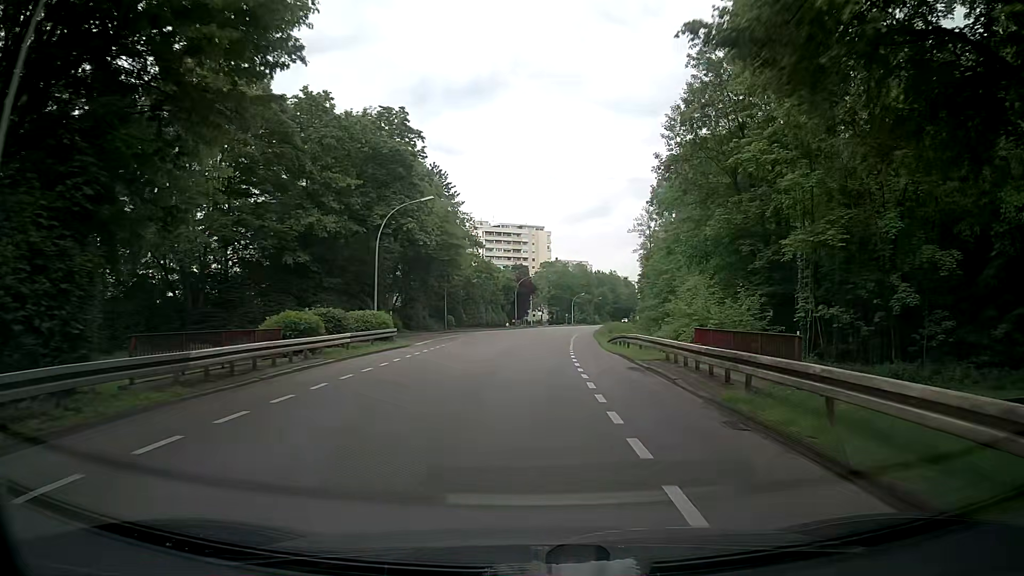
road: tertiary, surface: asphalt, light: Day
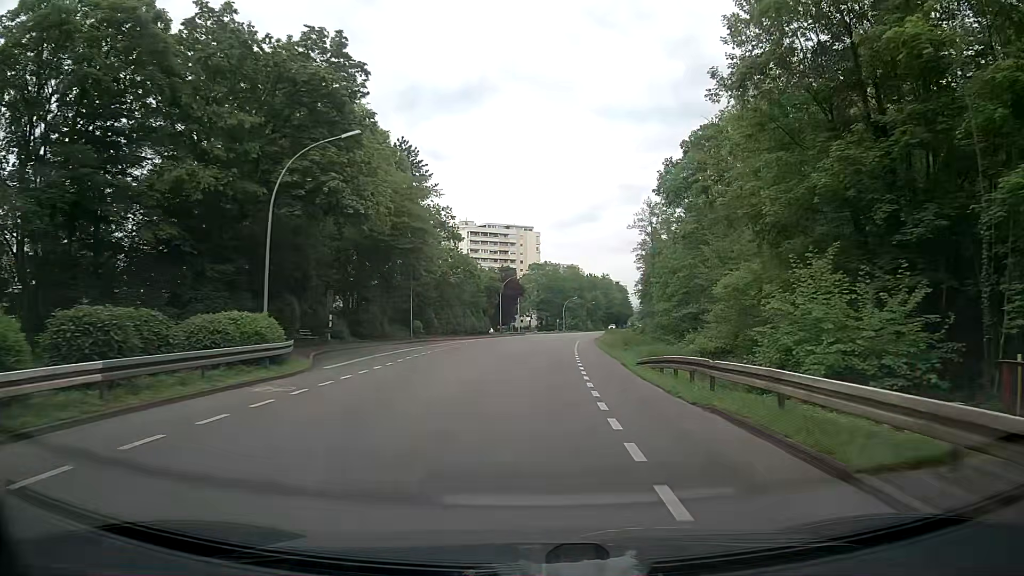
(0.0, +14.1) m; +1°
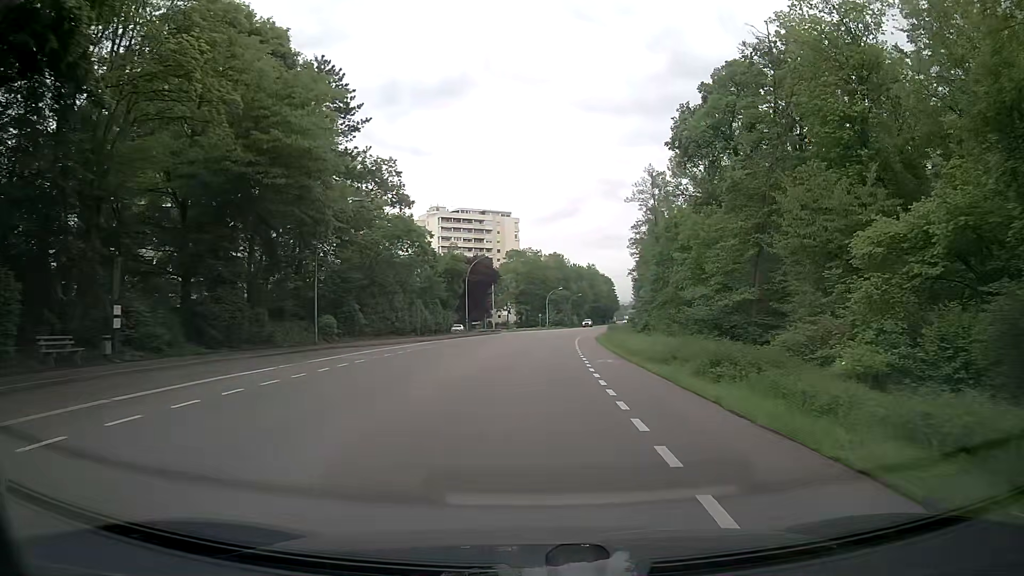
(+0.3, +21.3) m; +2°
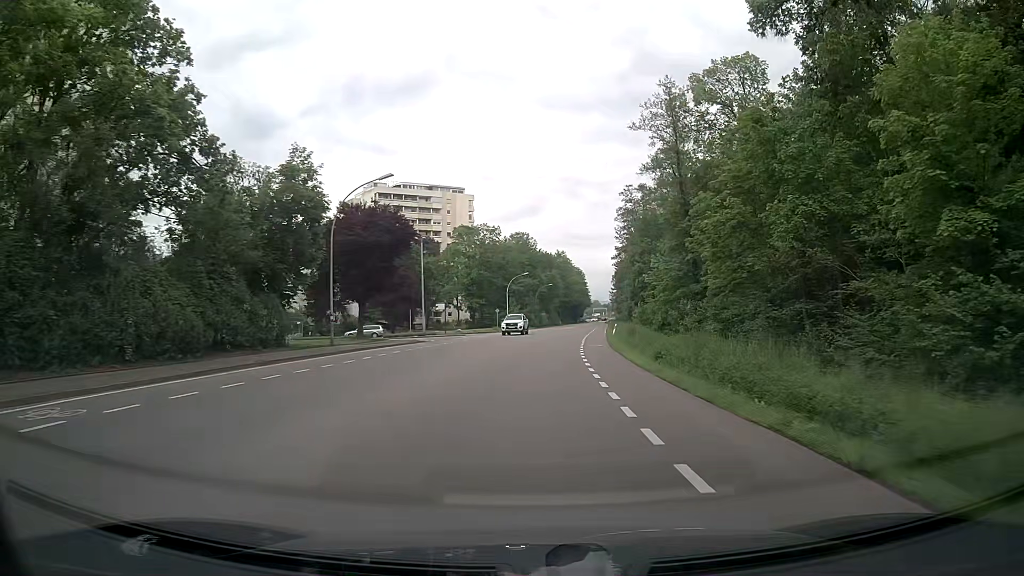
(+0.5, +36.1) m; +2°
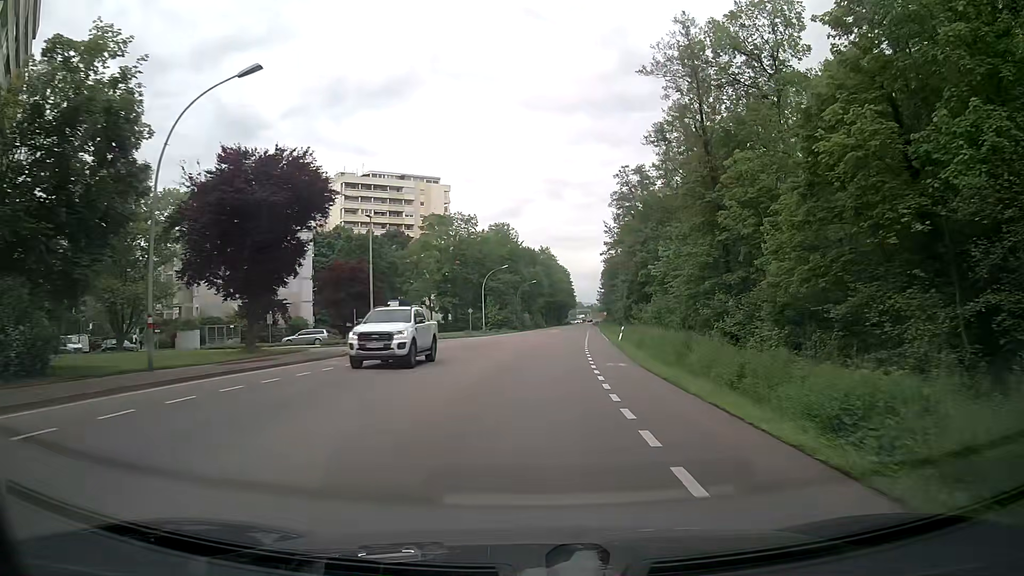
(+0.3, +14.6) m; +2°
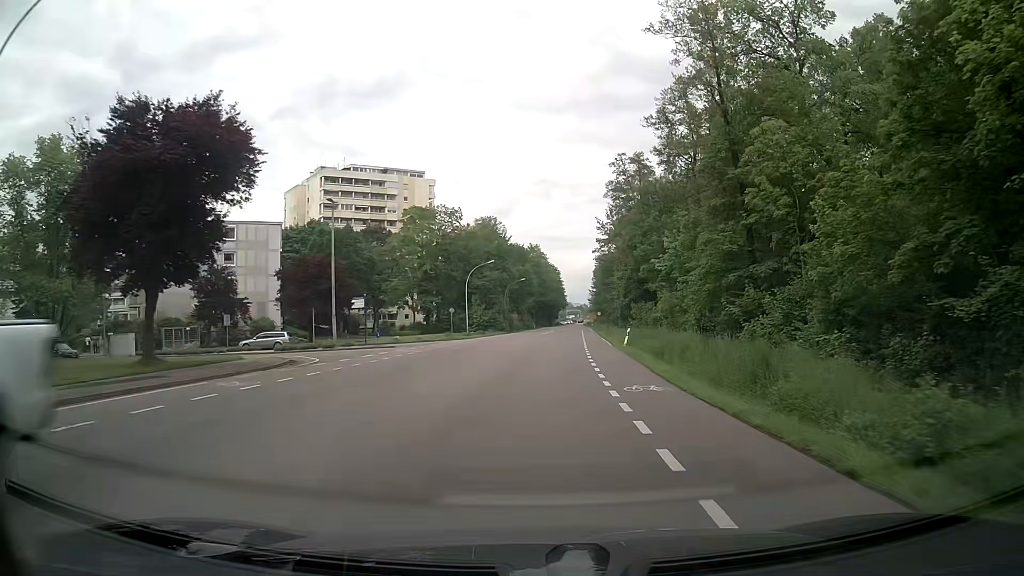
(+0.1, +7.3) m; +1°
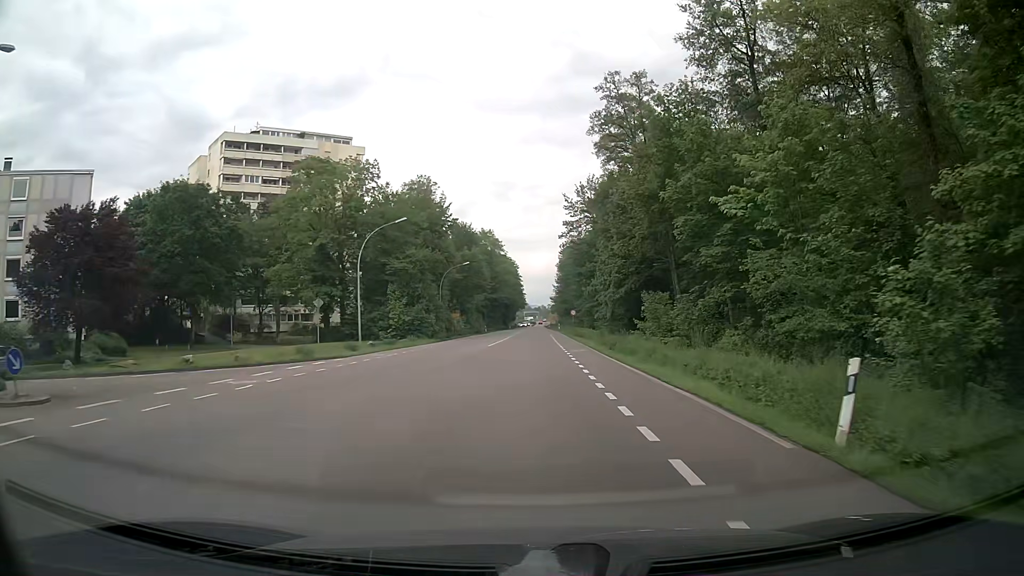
(+0.9, +29.6) m; +4°
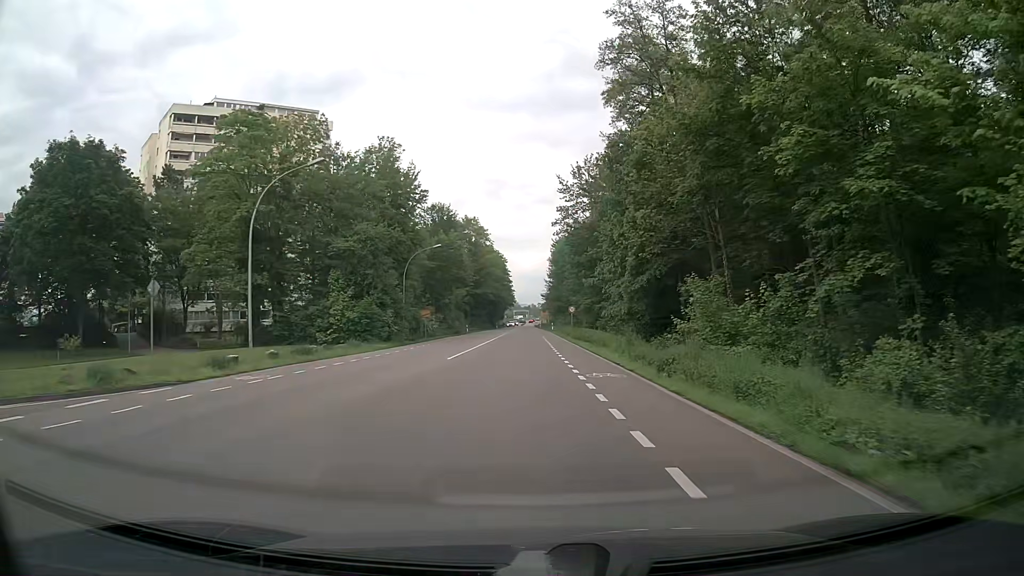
(+0.1, +14.9) m; +1°
(0, +10) (0, +20) (0, +30) (0, +40) (0, +50) (0, +60) (0, +70) (0, +80) (-1, +90) (-1, +100) m
